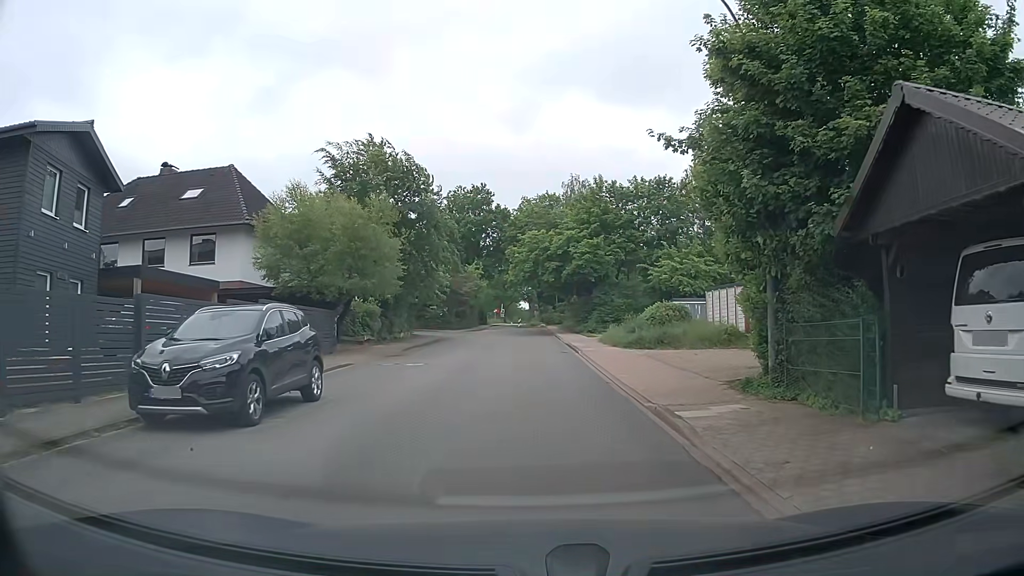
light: Day
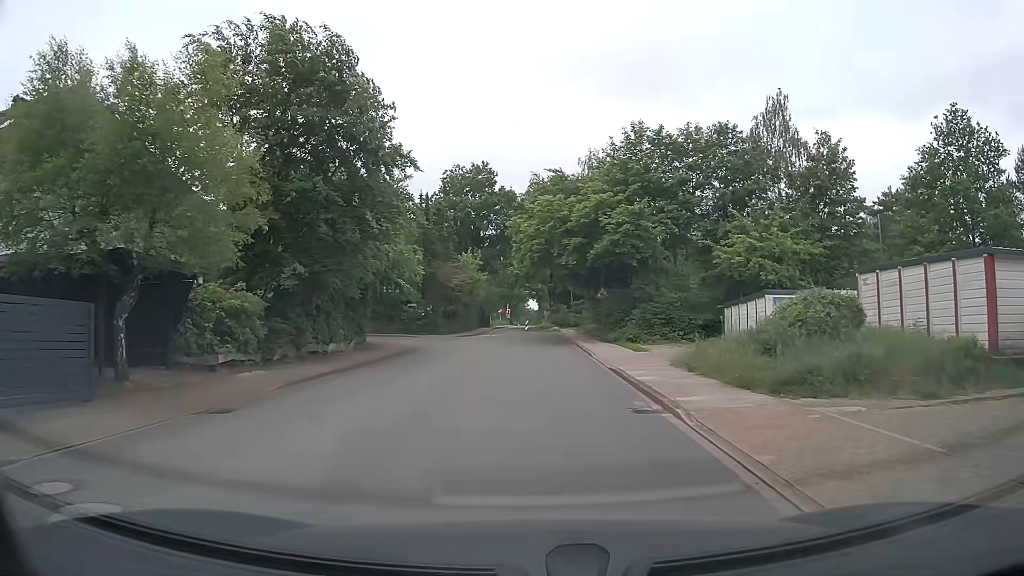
(0.0, +15.5) m; 0°
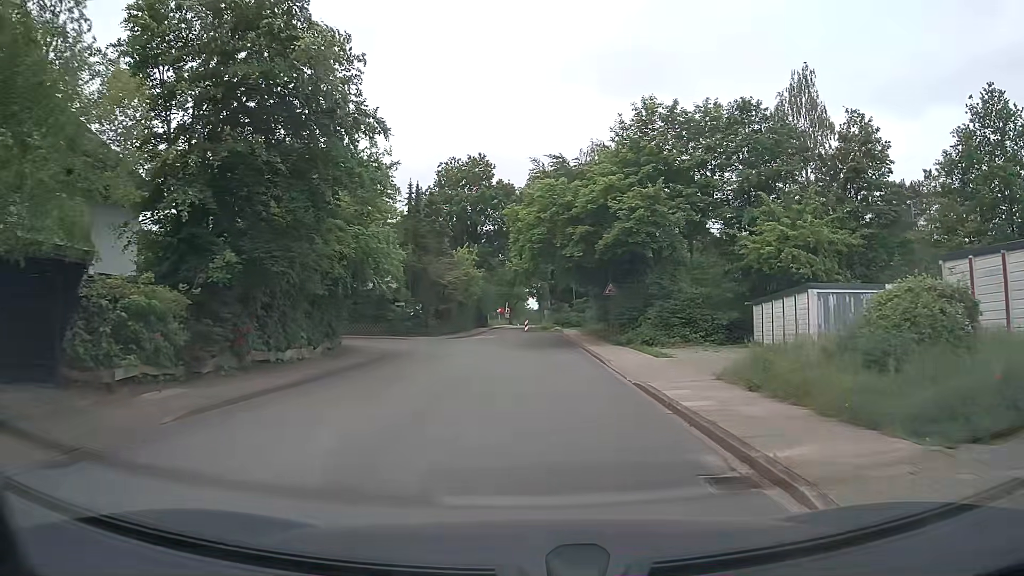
(0.0, +4.3) m; 0°
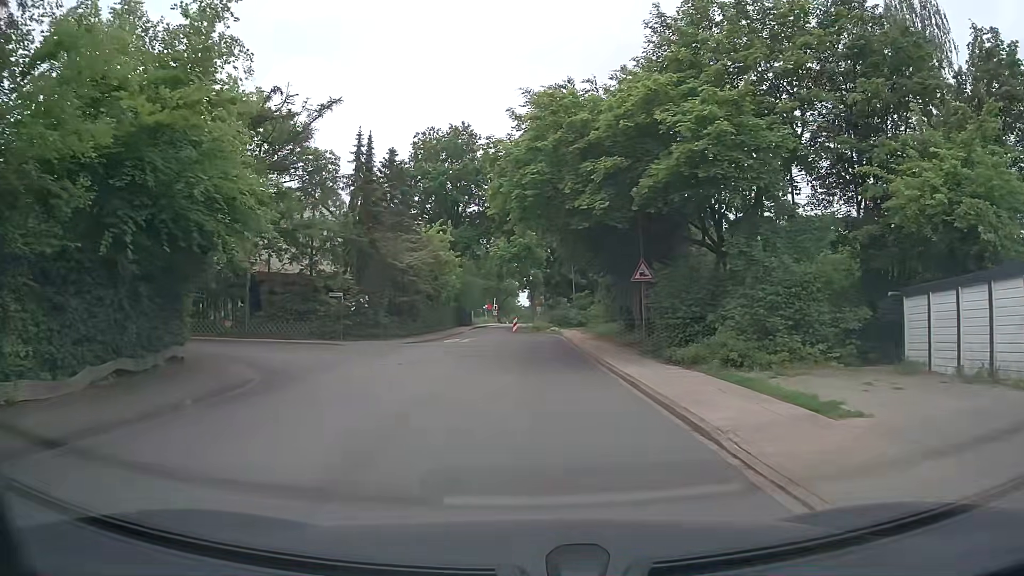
(+0.1, +12.6) m; +1°
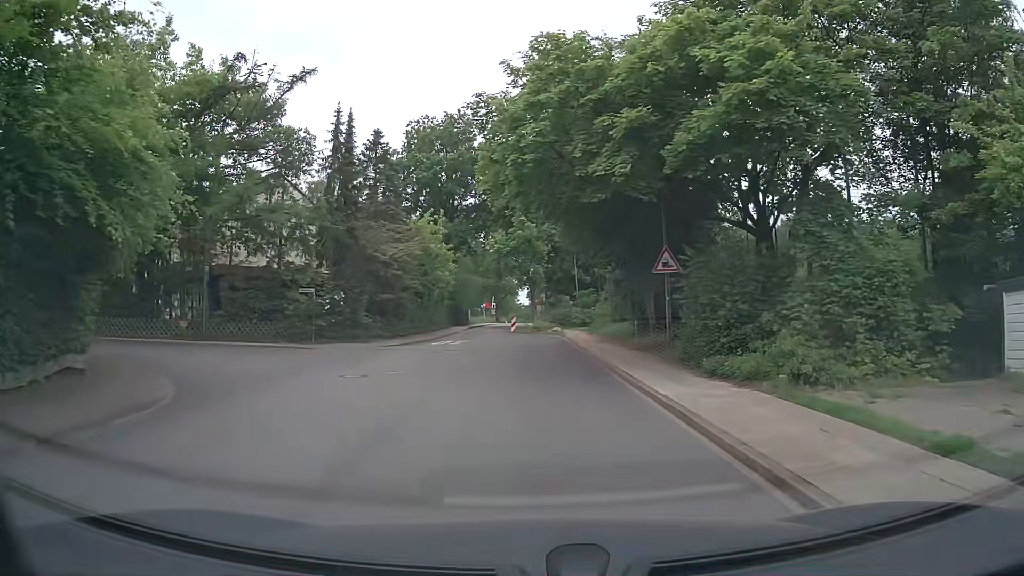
(0.0, +4.1) m; -1°
